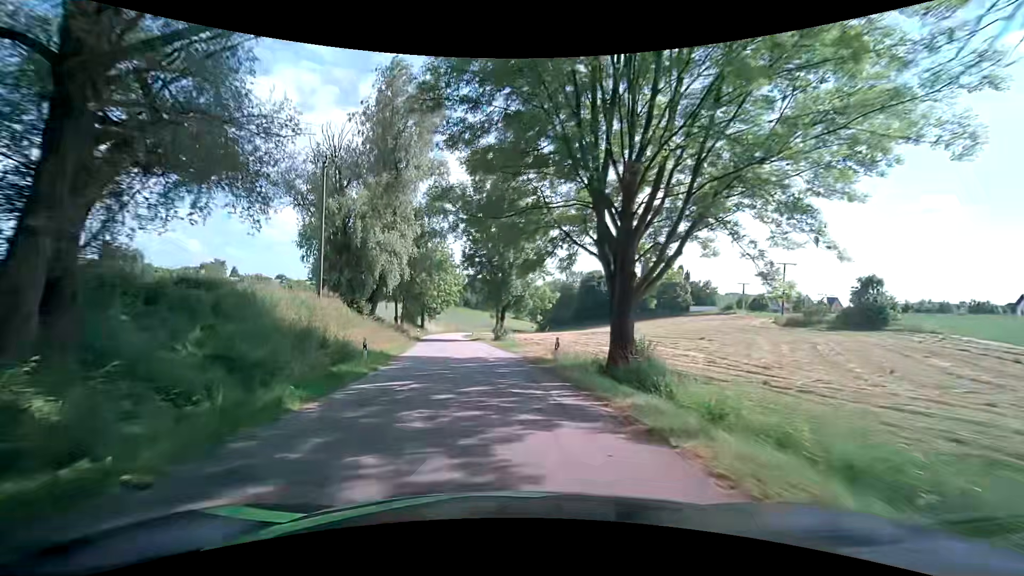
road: tertiary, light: Day
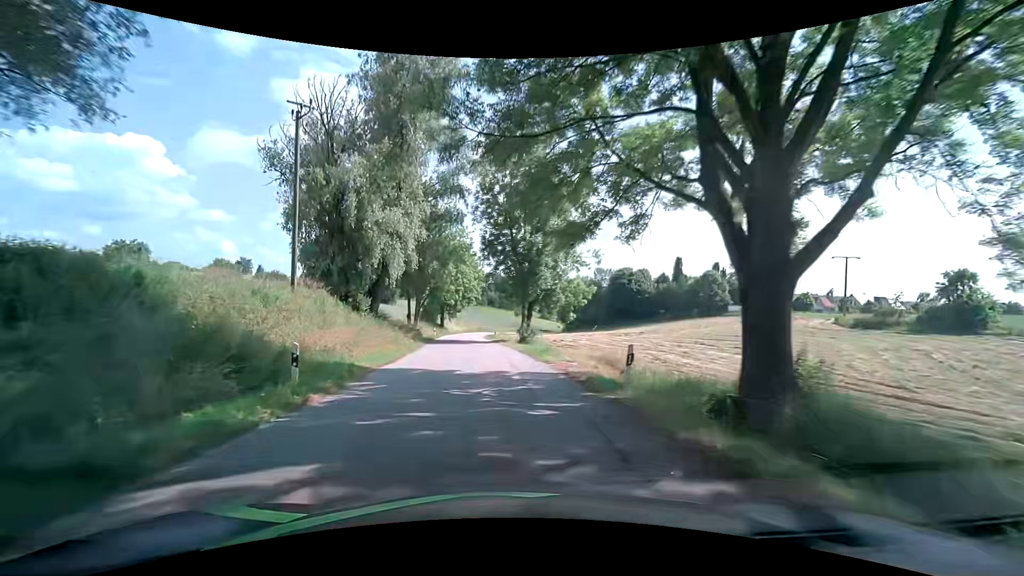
(0.0, +7.7) m; -1°
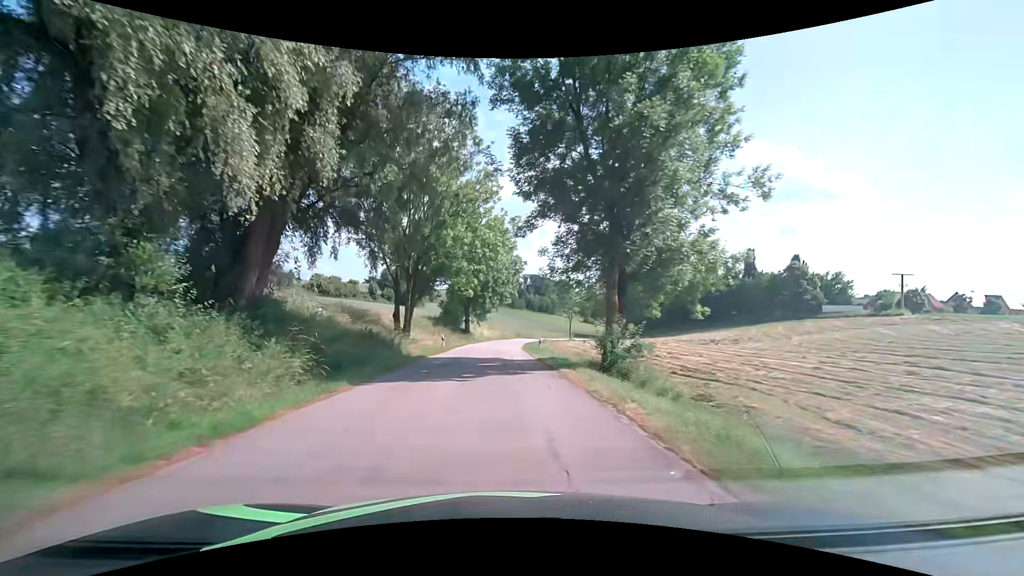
(-1.1, +23.0) m; -5°
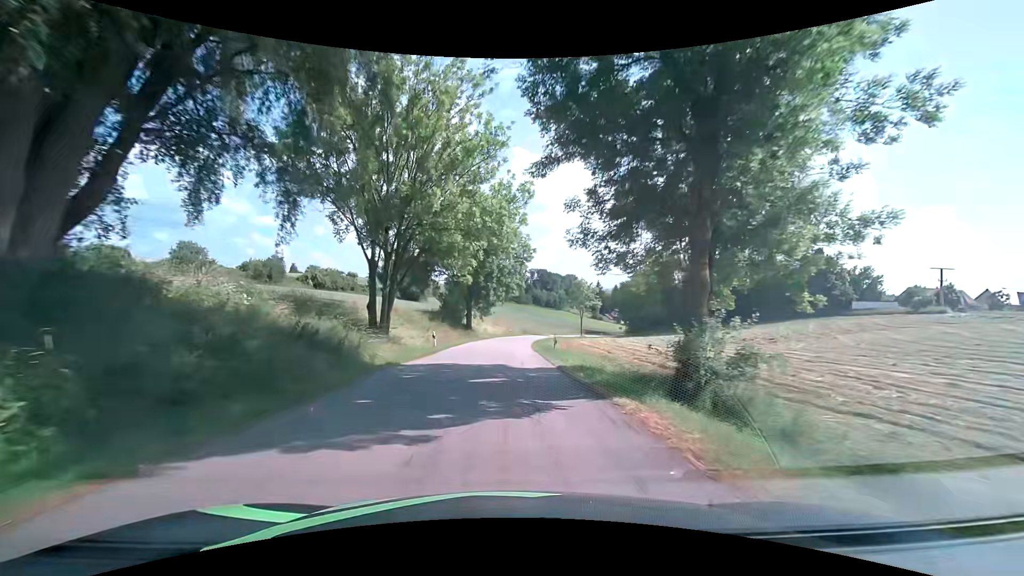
(-0.1, +7.6) m; -1°
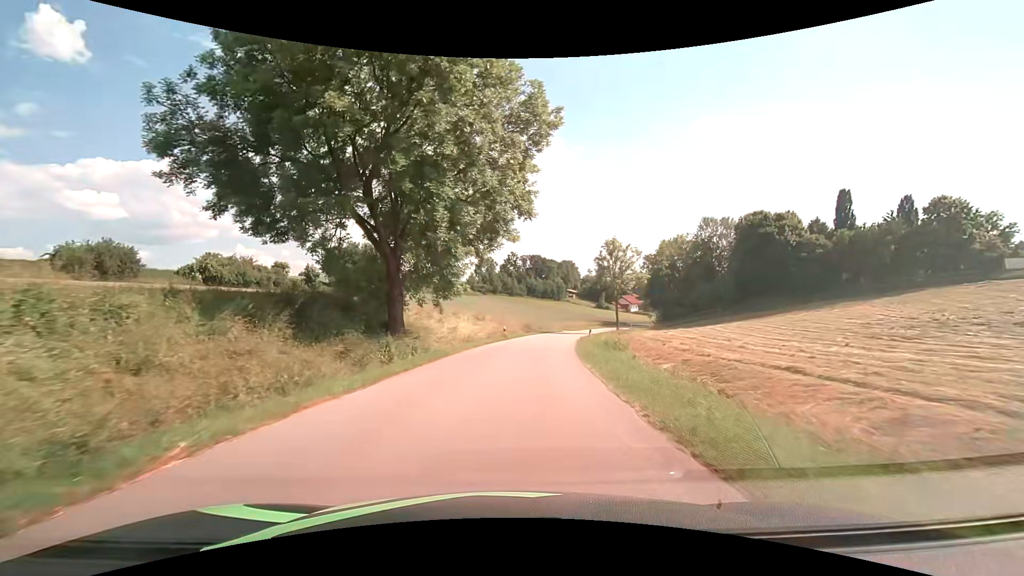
(+0.1, +38.4) m; +1°
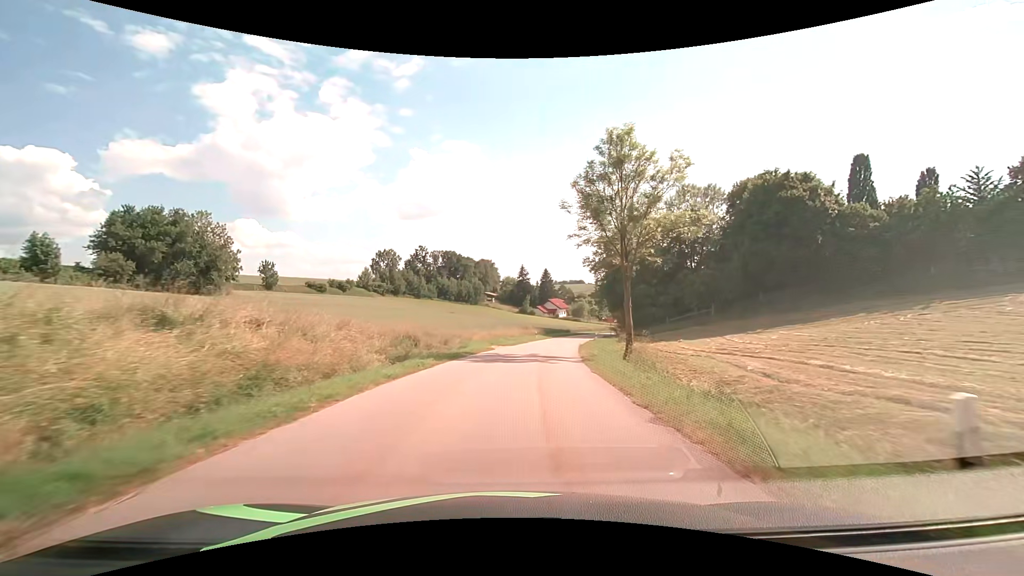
(+3.0, +38.0) m; +10°
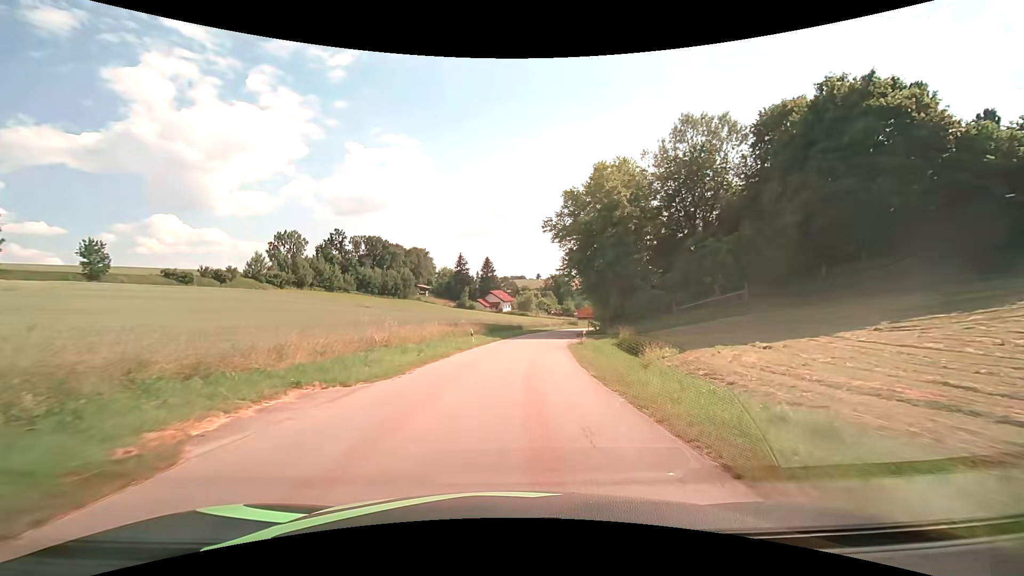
(+1.7, +27.6) m; +7°
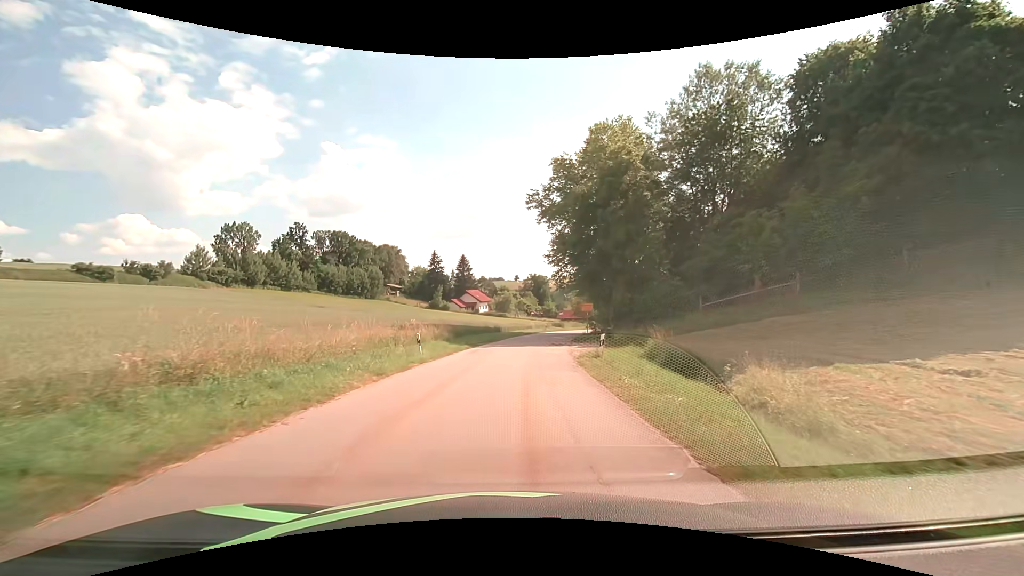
(+0.3, +12.3) m; +3°
